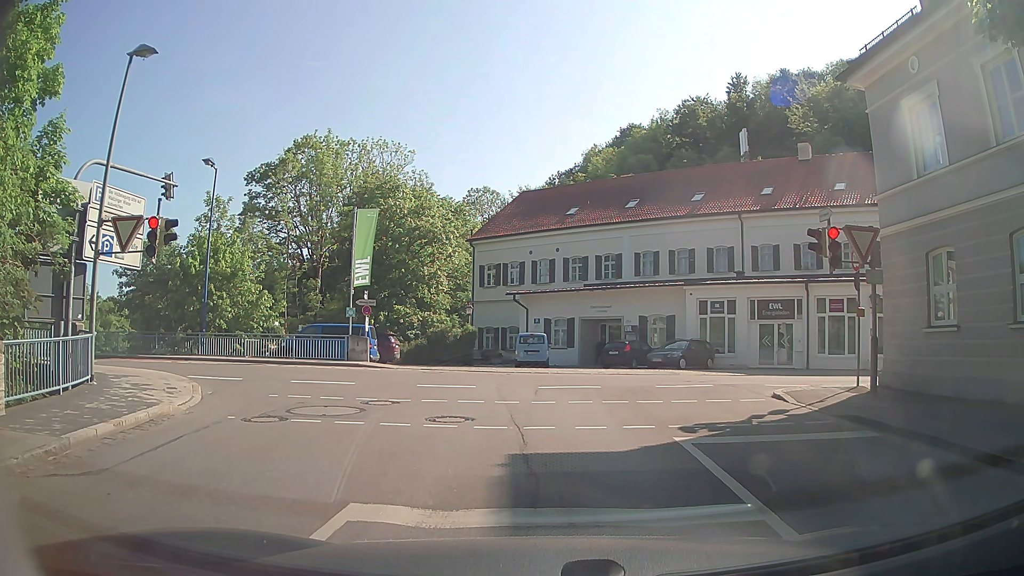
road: residential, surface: asphalt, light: Day
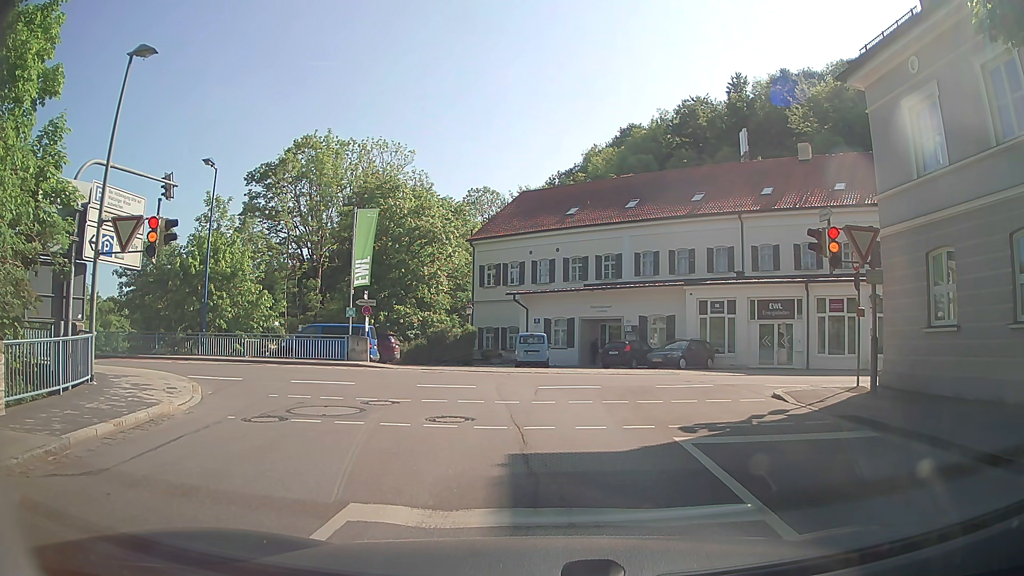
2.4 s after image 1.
(0.0, 0.0) m; 0°
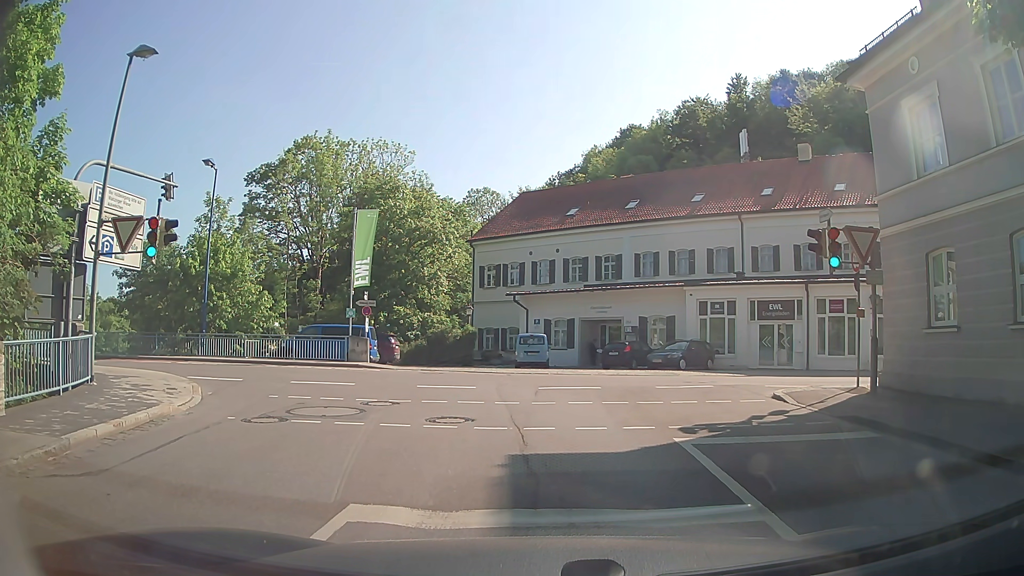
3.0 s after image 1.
(0.0, 0.0) m; 0°
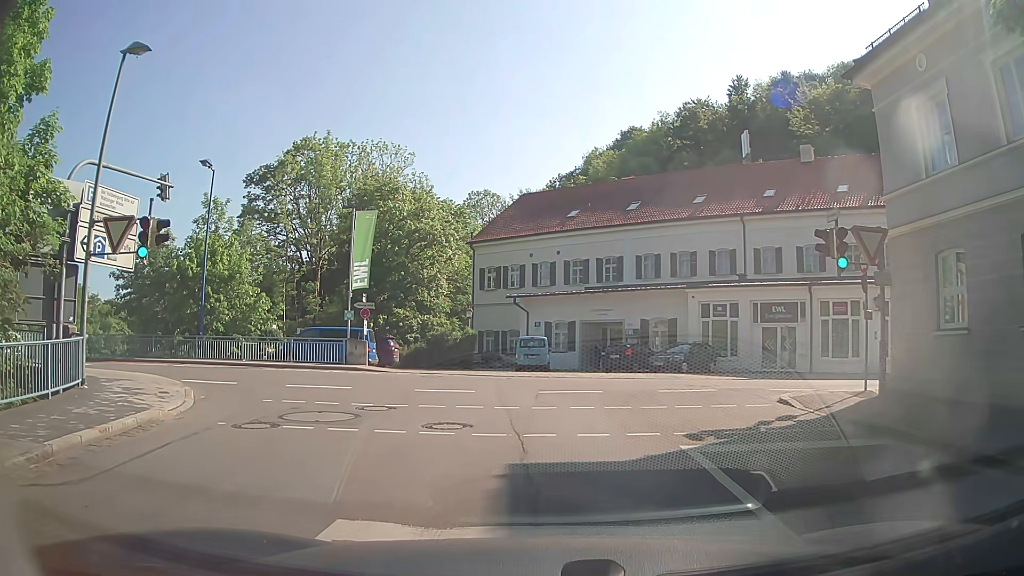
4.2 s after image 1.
(0.0, +0.4) m; 0°
